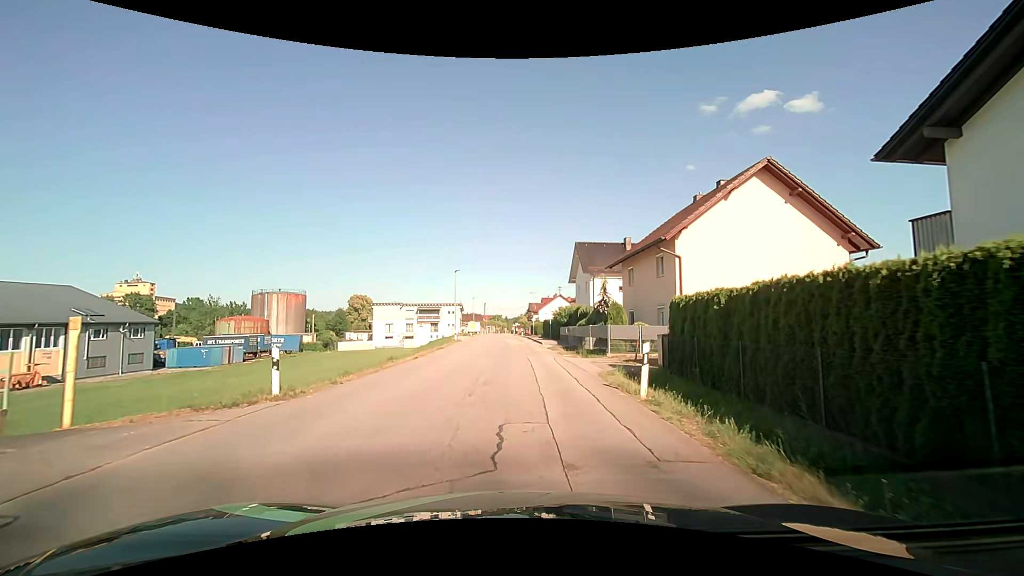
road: unclassified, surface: asphalt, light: Day
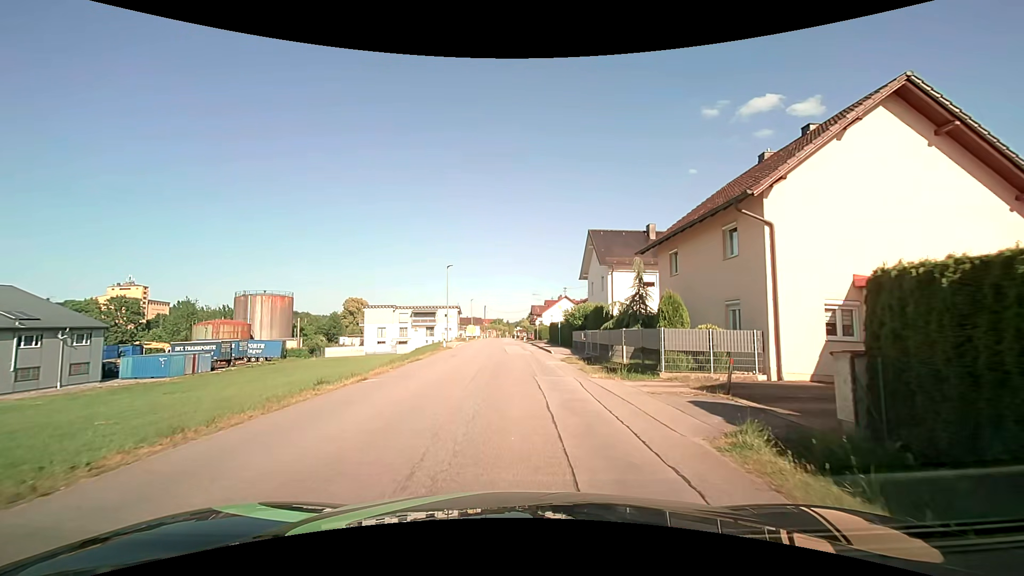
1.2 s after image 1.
(0.0, +8.1) m; 0°
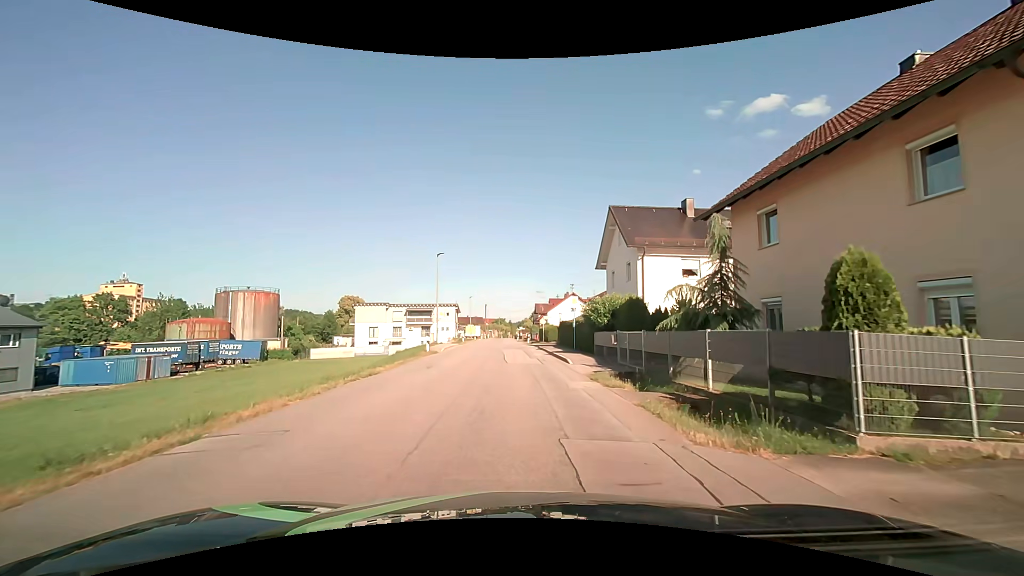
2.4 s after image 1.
(0.0, +8.2) m; 0°
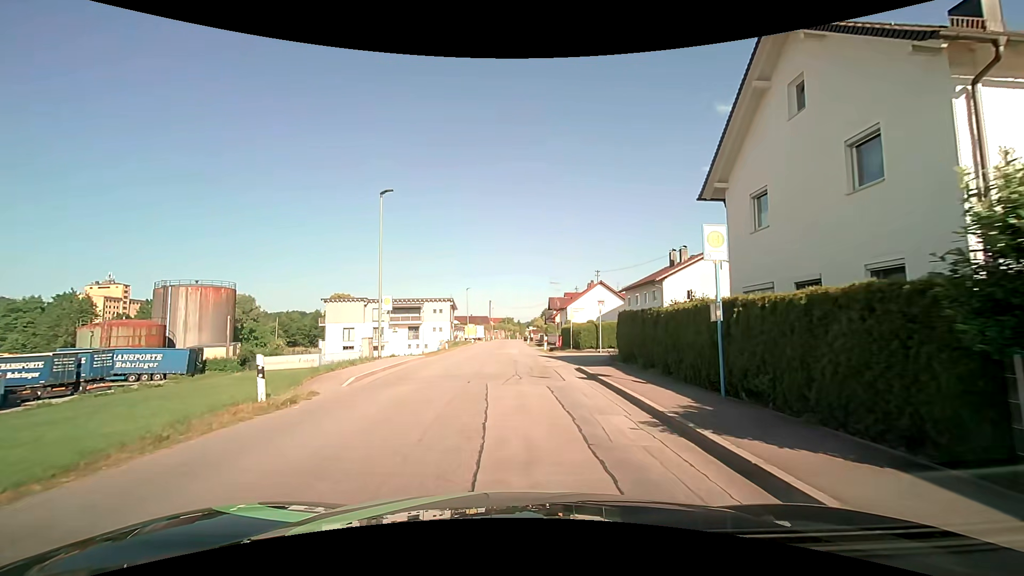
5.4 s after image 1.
(-0.1, +20.5) m; -1°
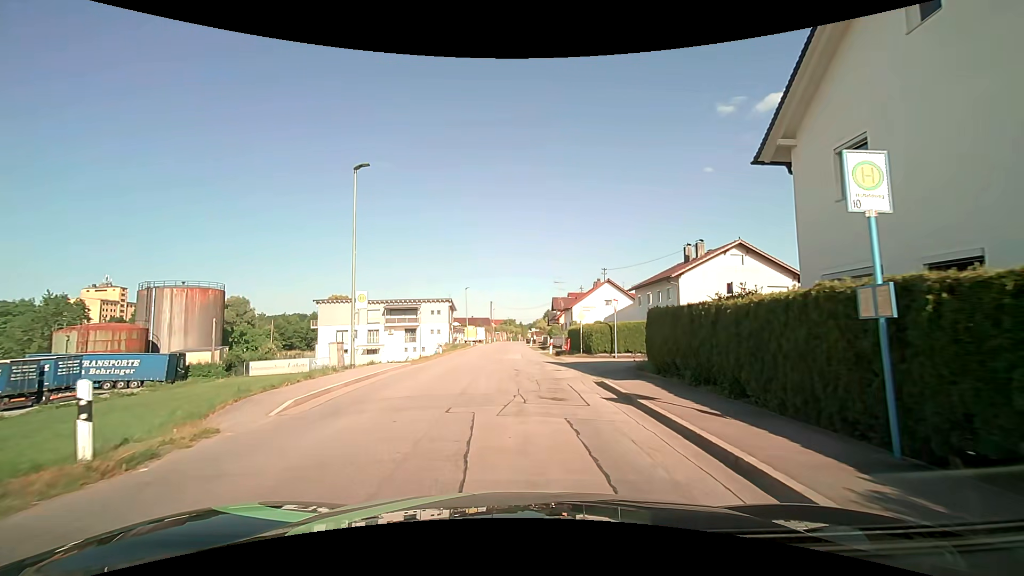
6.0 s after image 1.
(0.0, +4.1) m; 0°
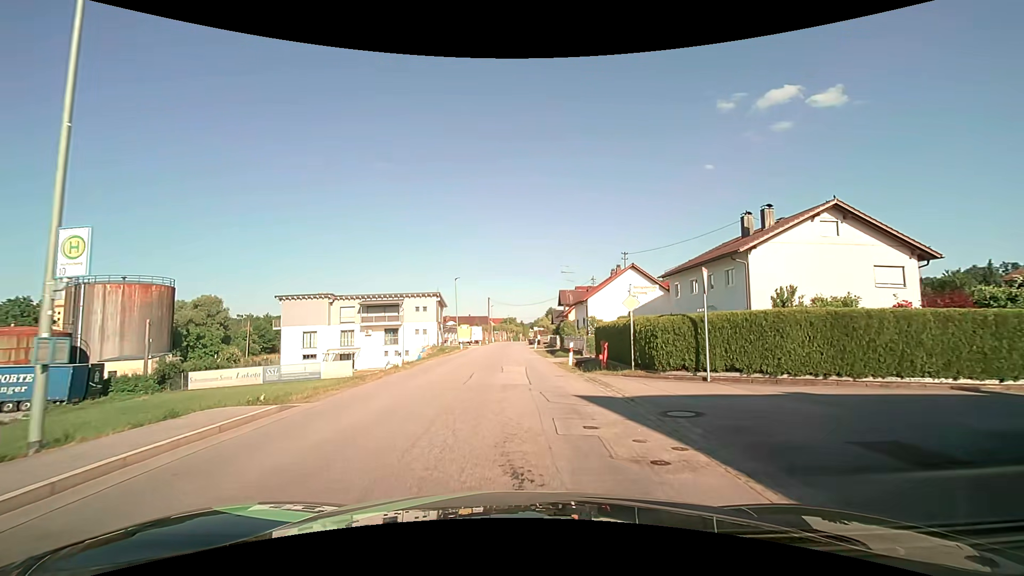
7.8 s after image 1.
(-0.1, +12.6) m; 0°
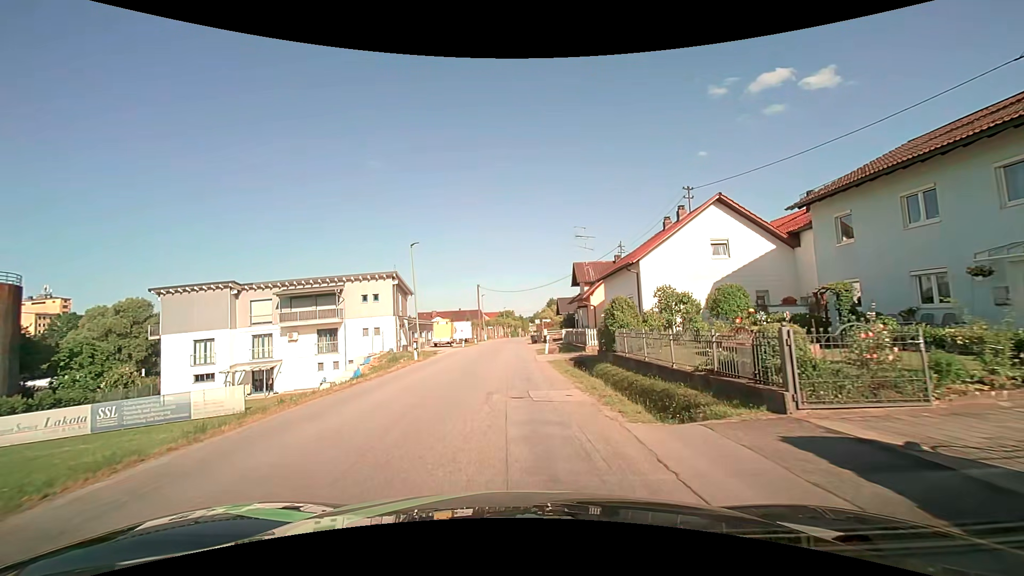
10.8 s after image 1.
(0.0, +22.0) m; +1°
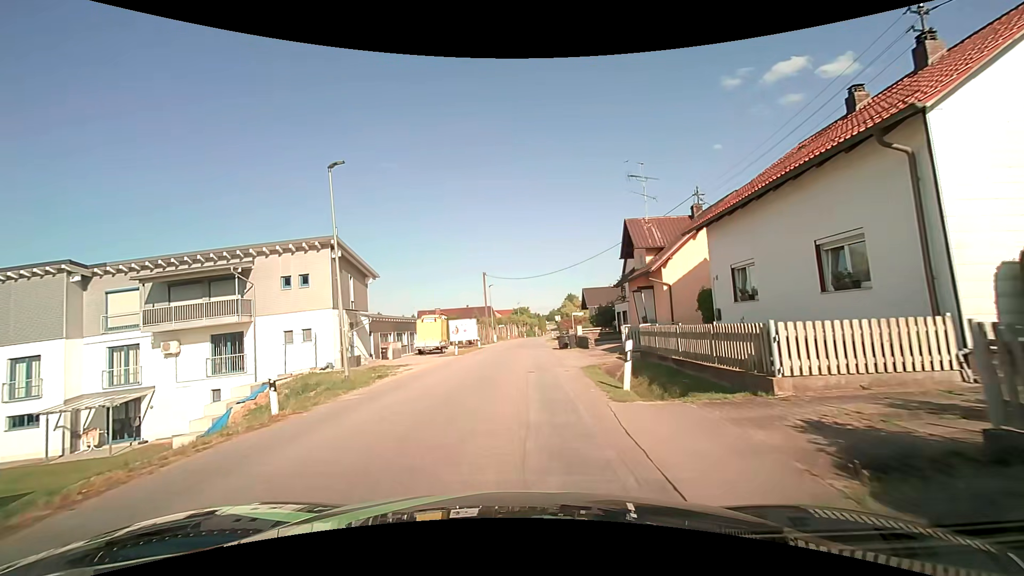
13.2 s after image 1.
(-0.5, +18.0) m; -3°
(0, +10) (0, +20) (0, +30) (+1, +40) (+1, +50) (+2, +60) (+3, +70) (+3, +80) (+4, +90) (+5, +100) m
